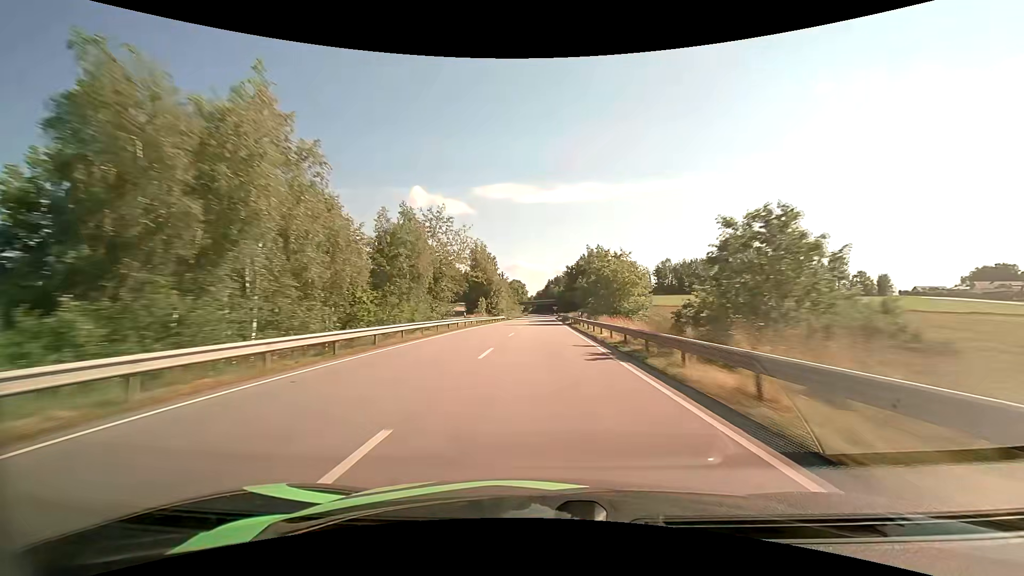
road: primary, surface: asphalt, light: Day
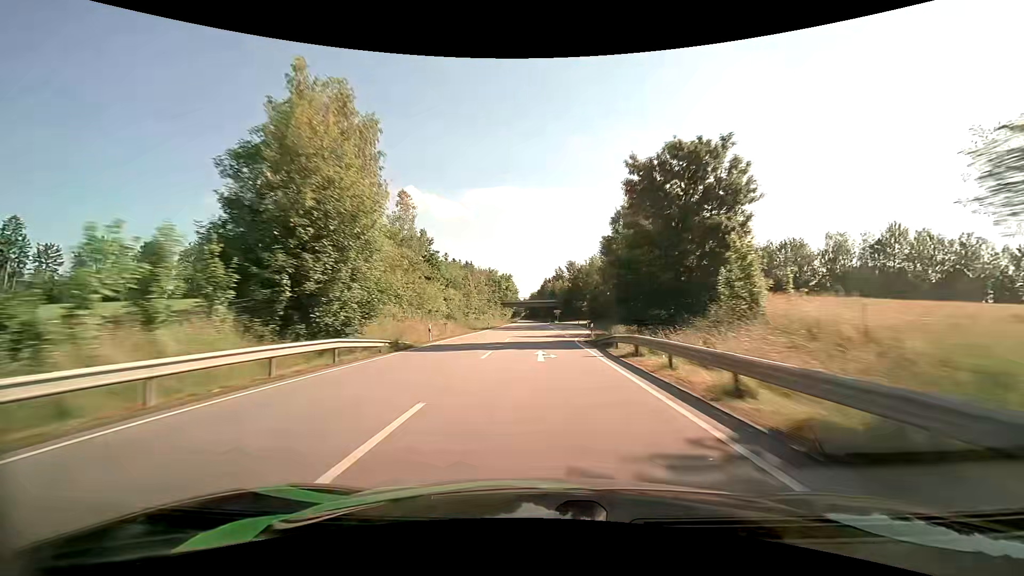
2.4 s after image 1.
(+0.3, +71.4) m; +1°
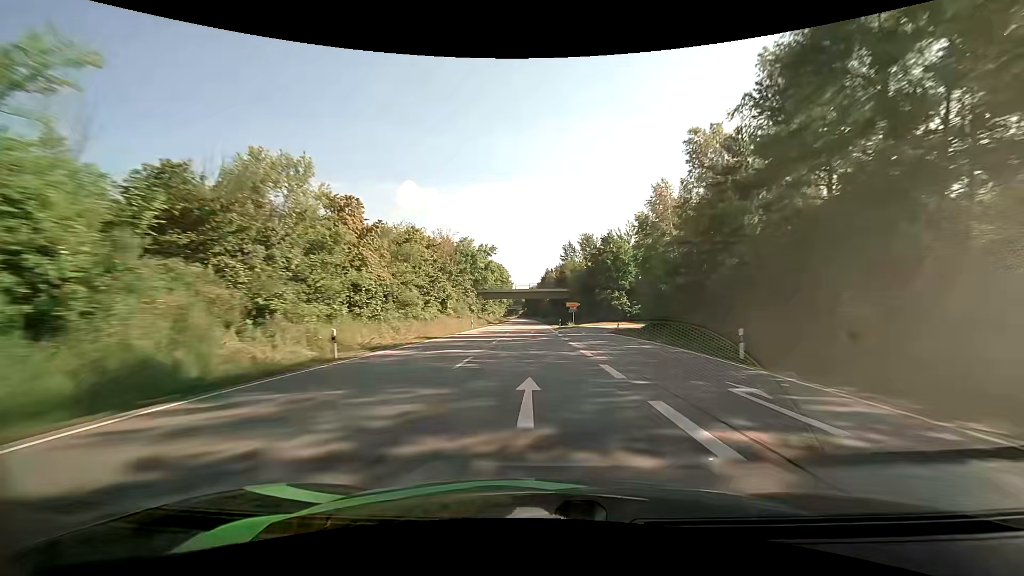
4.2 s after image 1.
(+0.1, +52.8) m; 0°
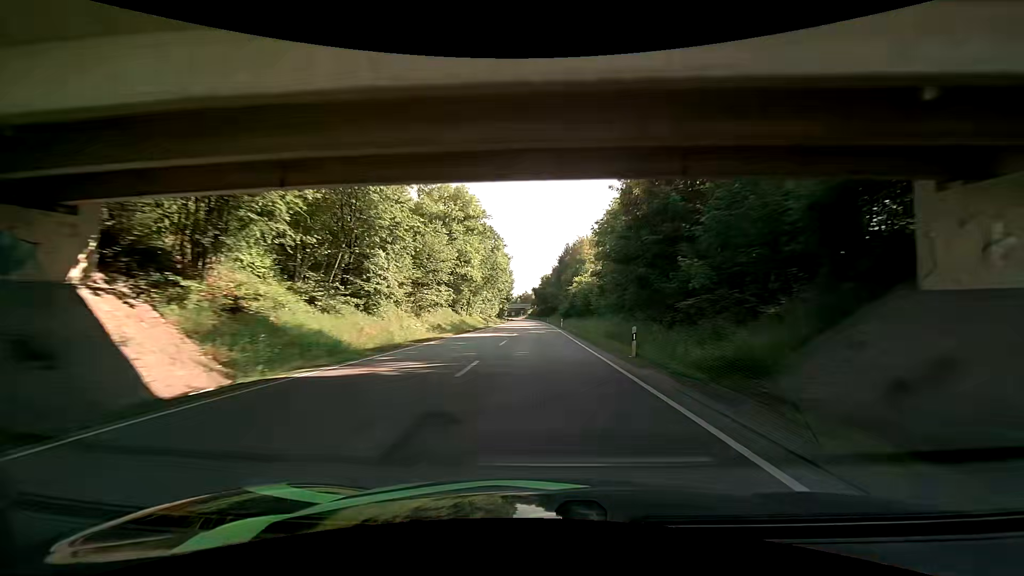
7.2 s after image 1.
(-1.3, +87.9) m; -1°
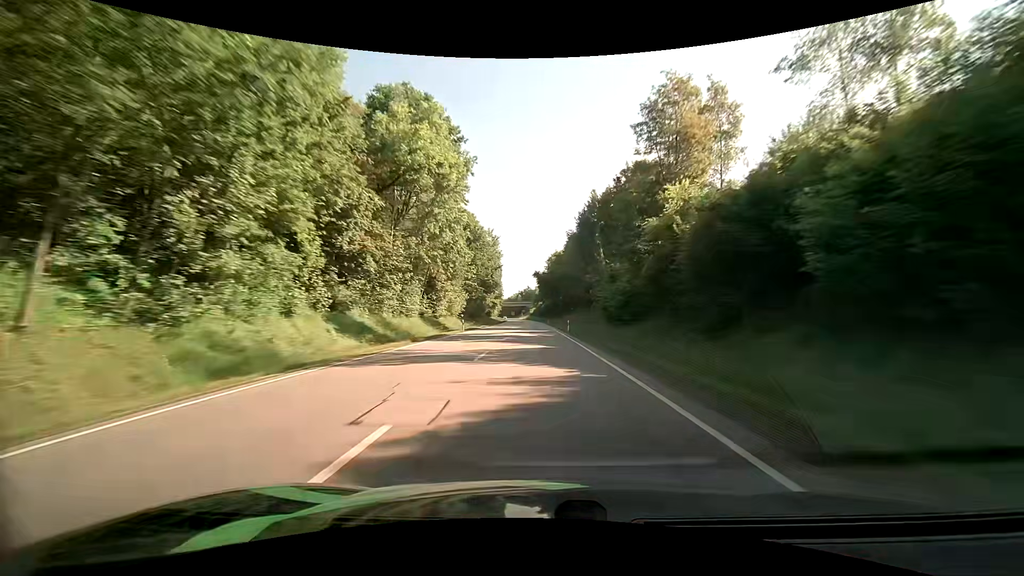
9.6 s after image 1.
(-0.4, +70.4) m; -1°
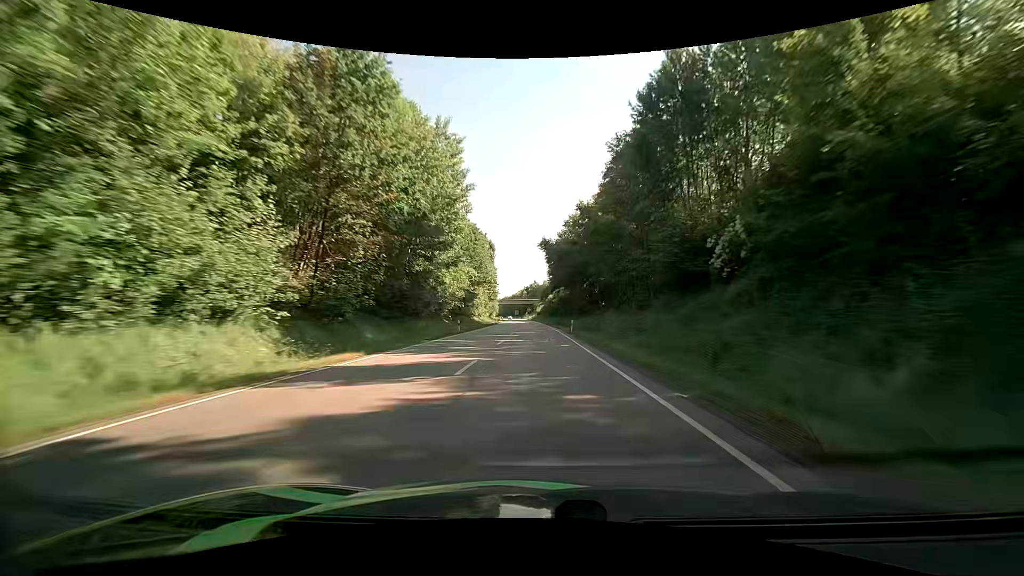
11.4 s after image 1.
(-0.3, +52.5) m; -1°
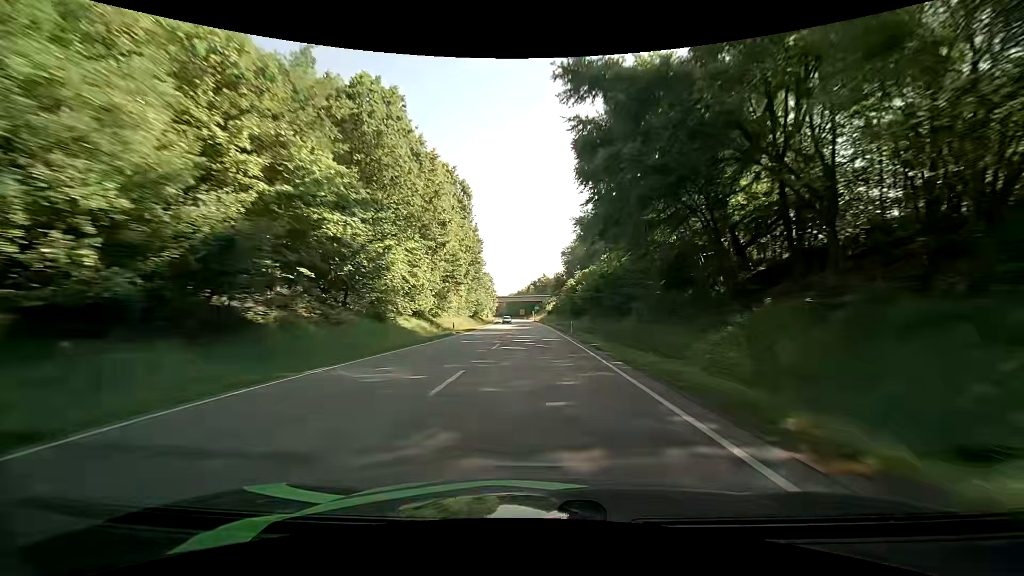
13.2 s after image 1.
(-0.5, +52.4) m; -1°
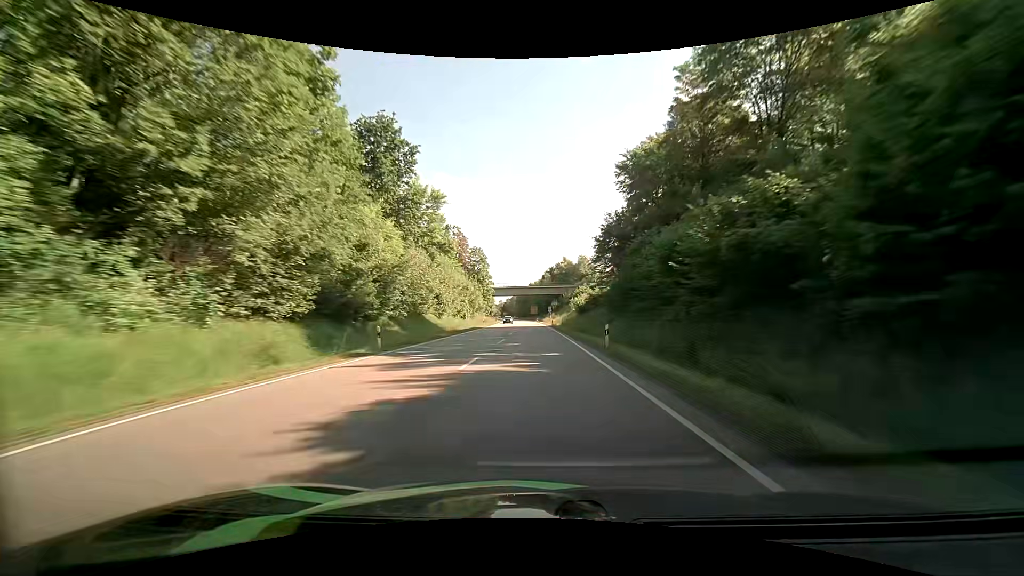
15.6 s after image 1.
(-0.8, +69.8) m; -2°
(0, +10) (0, +20) (0, +30) (0, +40) (0, +50) (-1, +60) (-1, +70) (-1, +80) (-2, +90) (-2, +100) m
